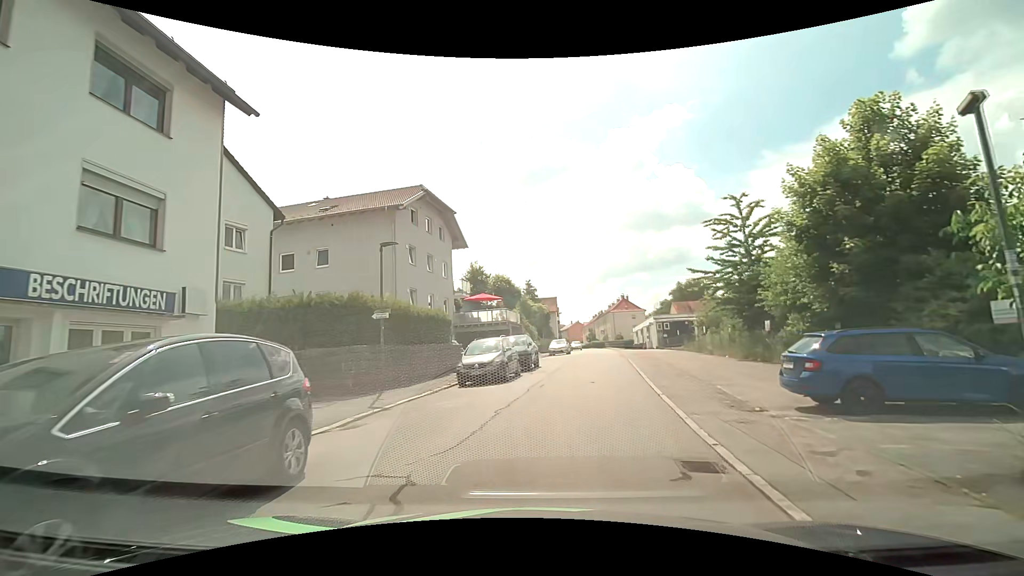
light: Day
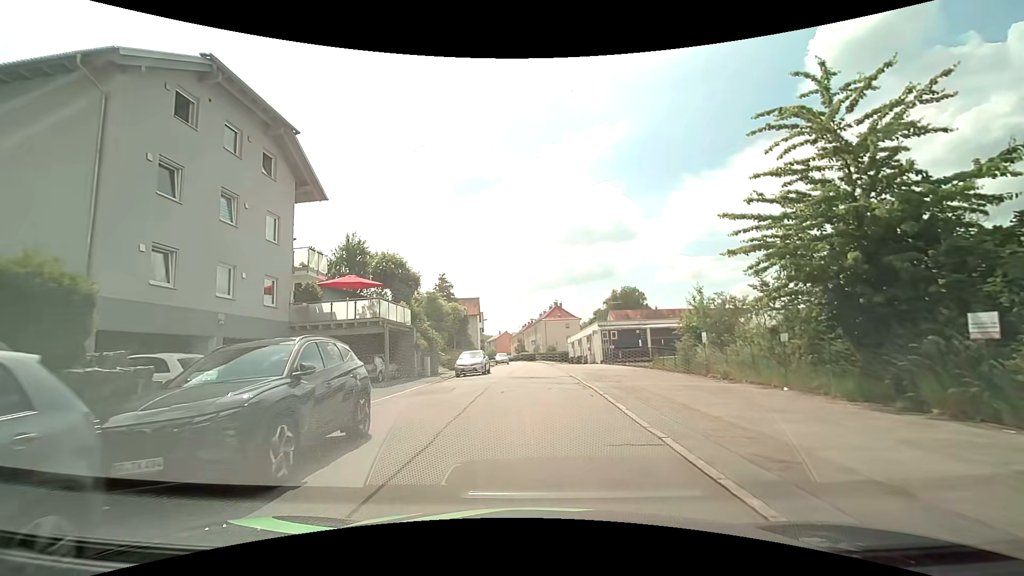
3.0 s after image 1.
(+1.5, +16.9) m; +8°
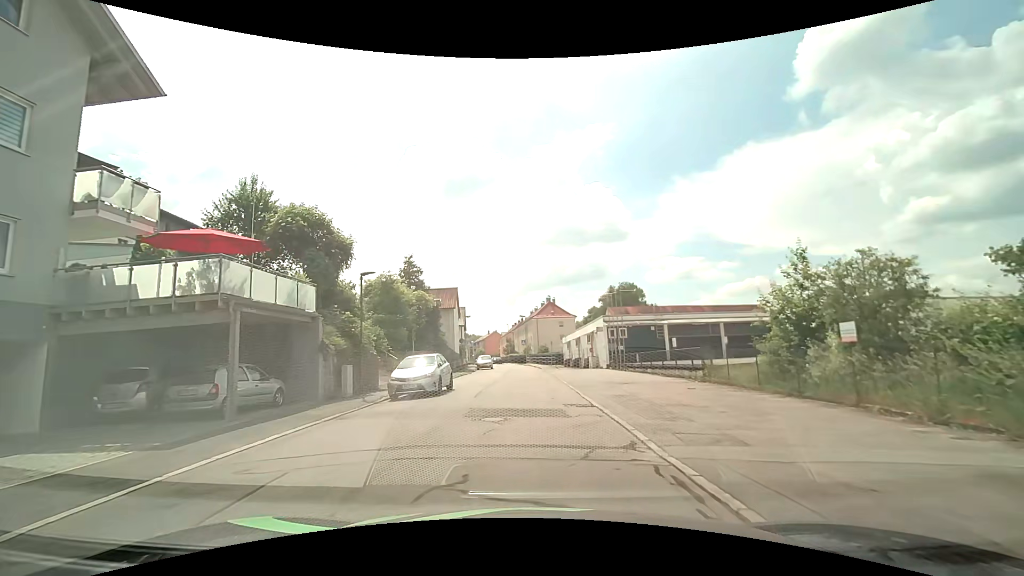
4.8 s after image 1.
(+0.2, +11.8) m; +2°
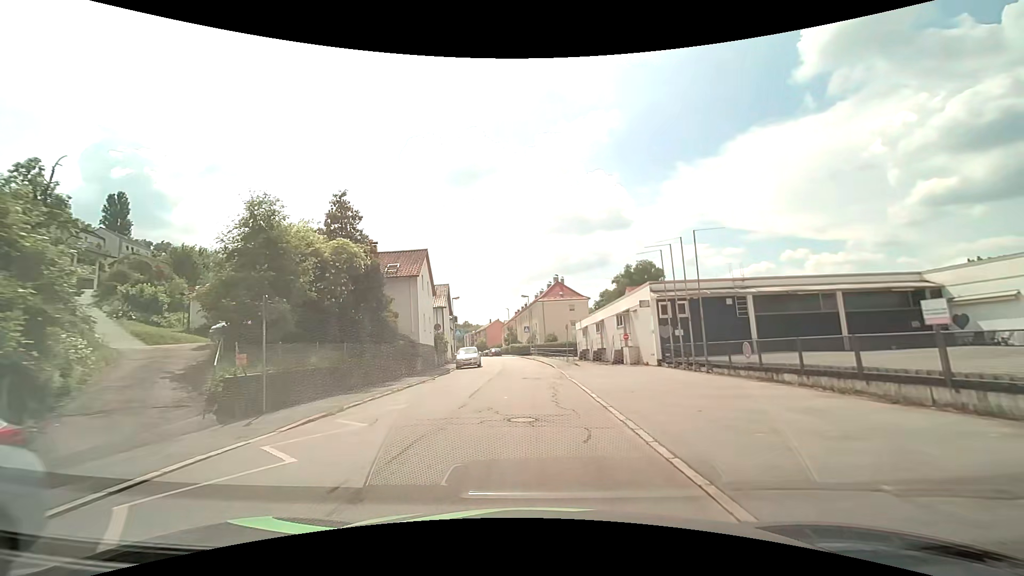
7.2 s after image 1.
(-0.2, +17.5) m; -2°
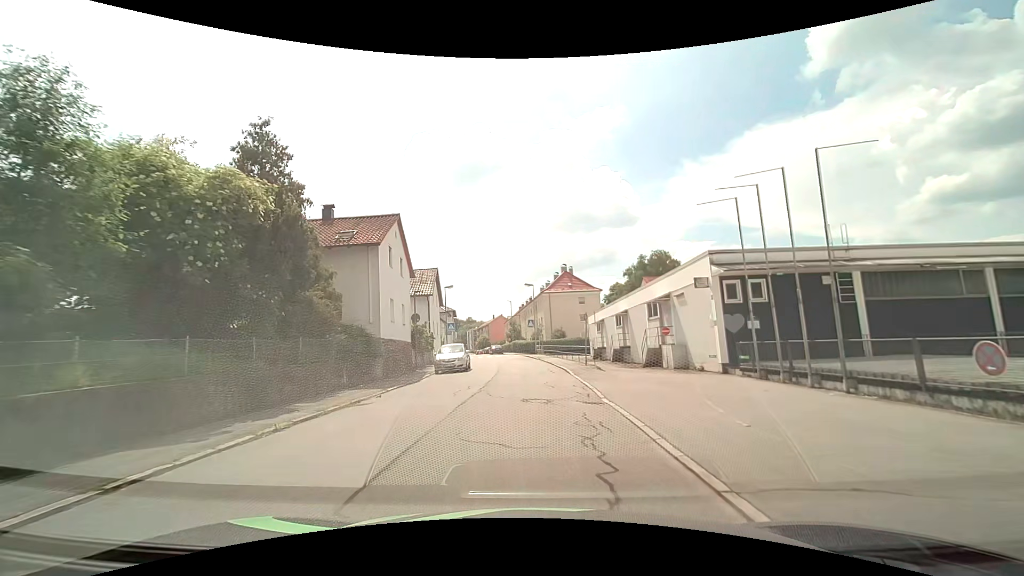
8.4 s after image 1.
(0.0, +9.3) m; 0°
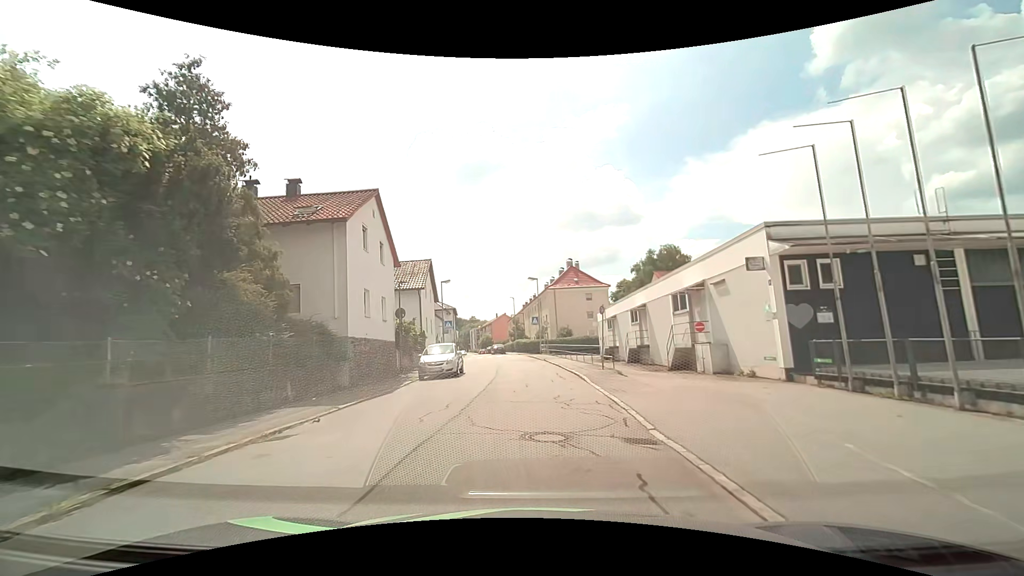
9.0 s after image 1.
(0.0, +4.6) m; 0°
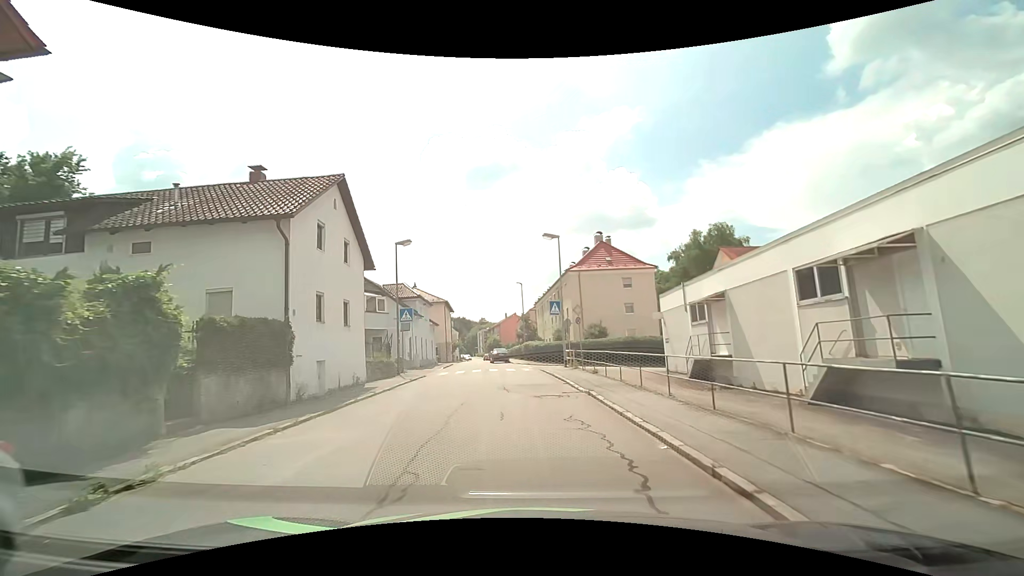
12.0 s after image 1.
(-0.3, +21.6) m; -1°
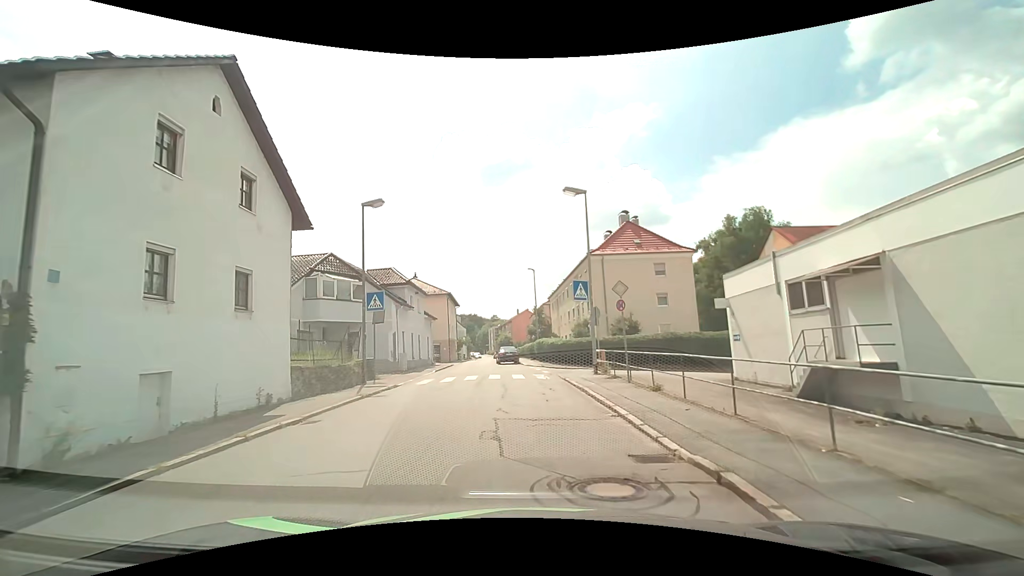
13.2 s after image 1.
(-0.2, +8.3) m; -2°
(0, +10) (0, +20) (-2, +30) (-4, +40) (-6, +49) (-6, +59) (-7, +69) (-8, +79) (-8, +89) (-8, +99) m
